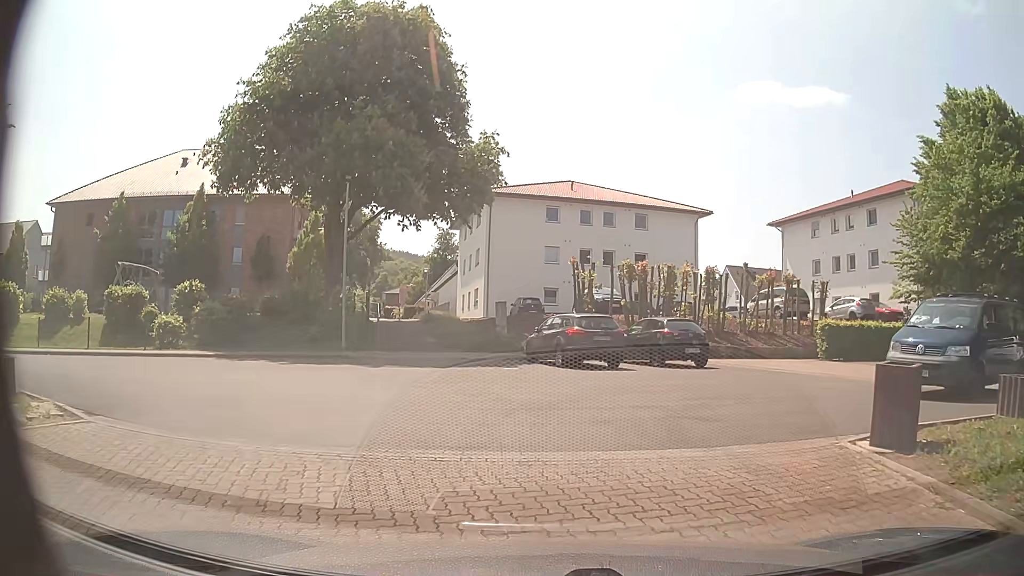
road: service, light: Day
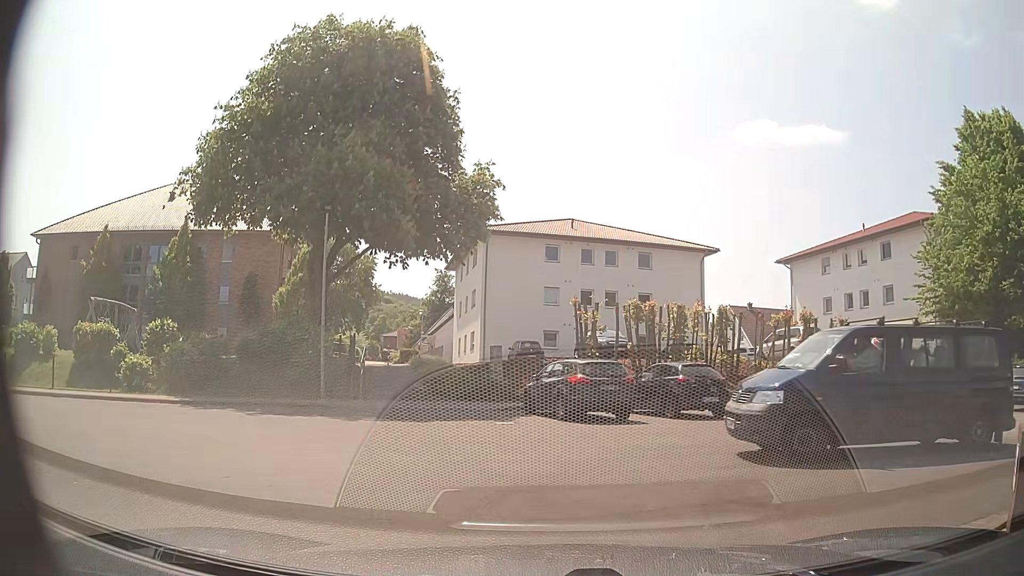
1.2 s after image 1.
(-0.1, +2.0) m; -2°
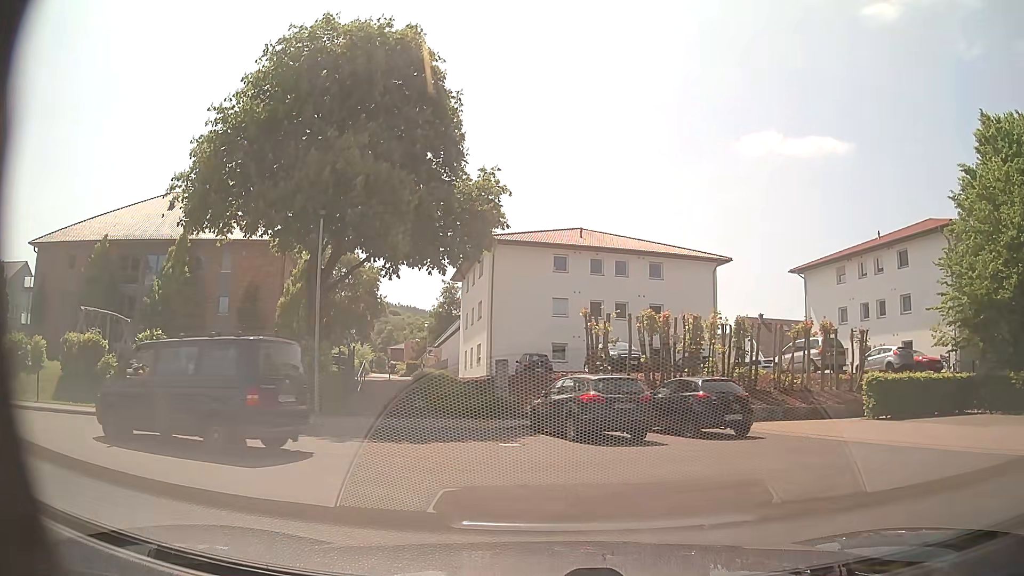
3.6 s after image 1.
(0.0, +1.5) m; +1°
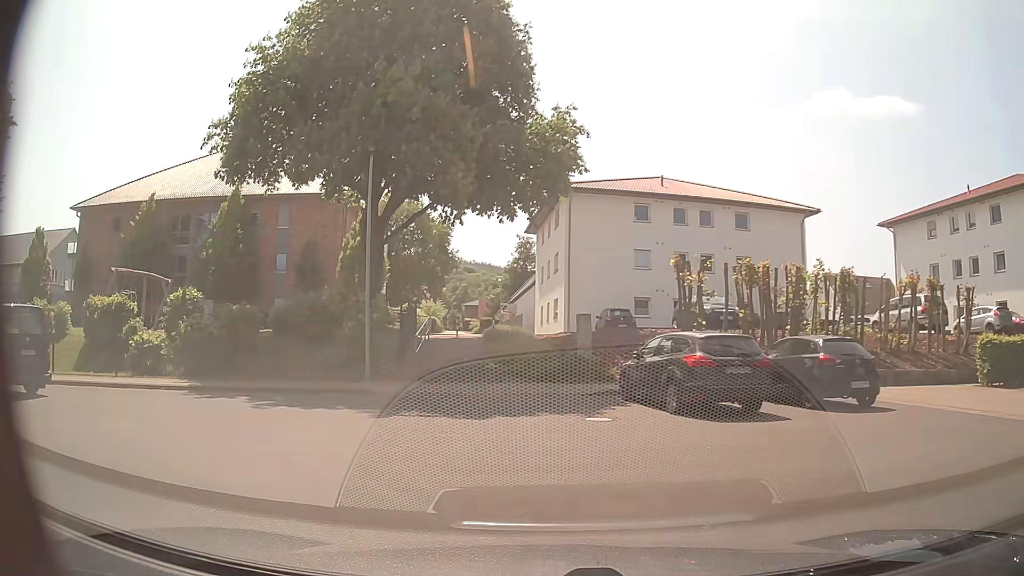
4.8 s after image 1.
(-0.2, +2.9) m; -6°
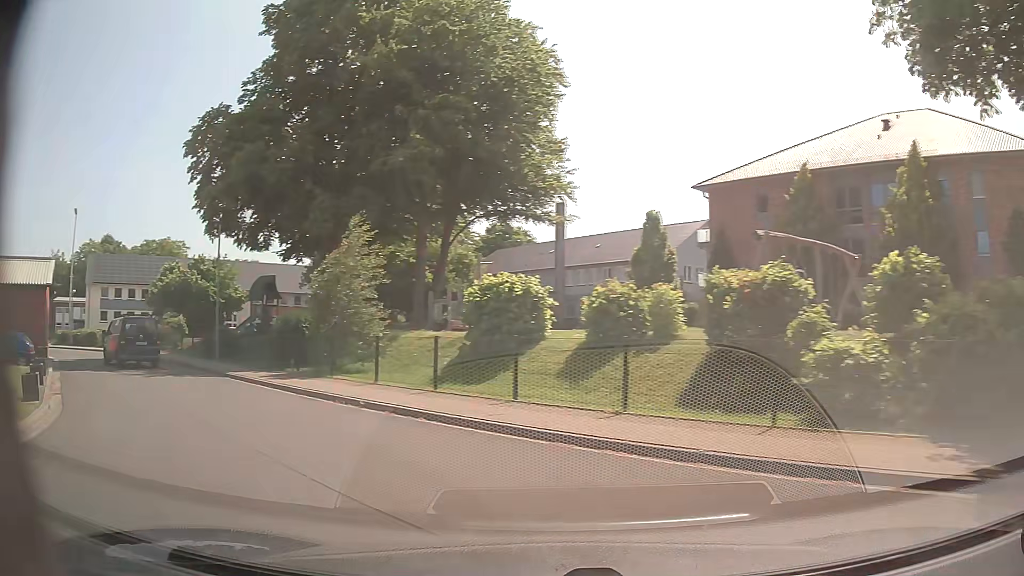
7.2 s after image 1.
(-5.1, +9.8) m; -57°
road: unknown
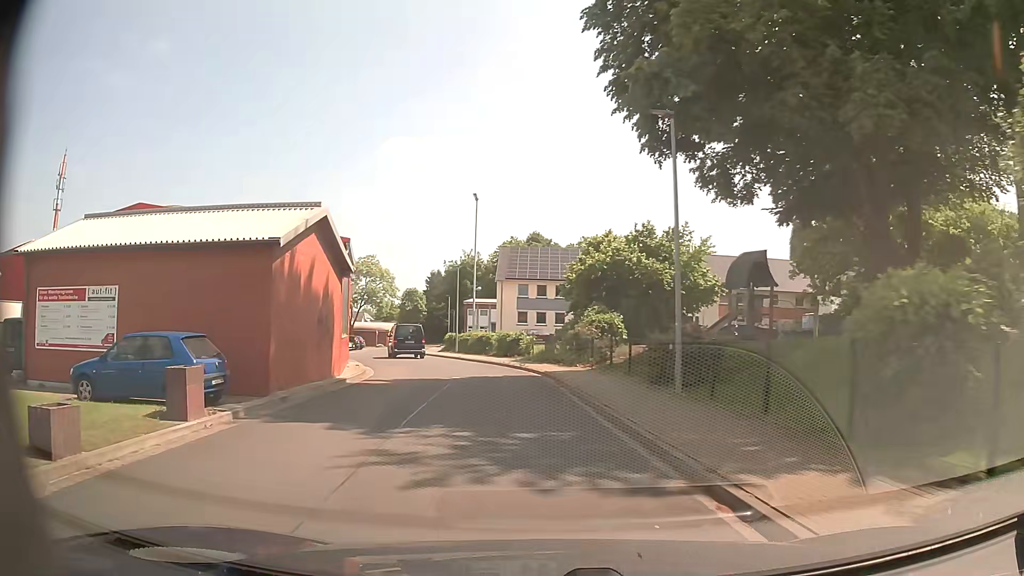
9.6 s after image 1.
(-6.6, +14.4) m; -40°
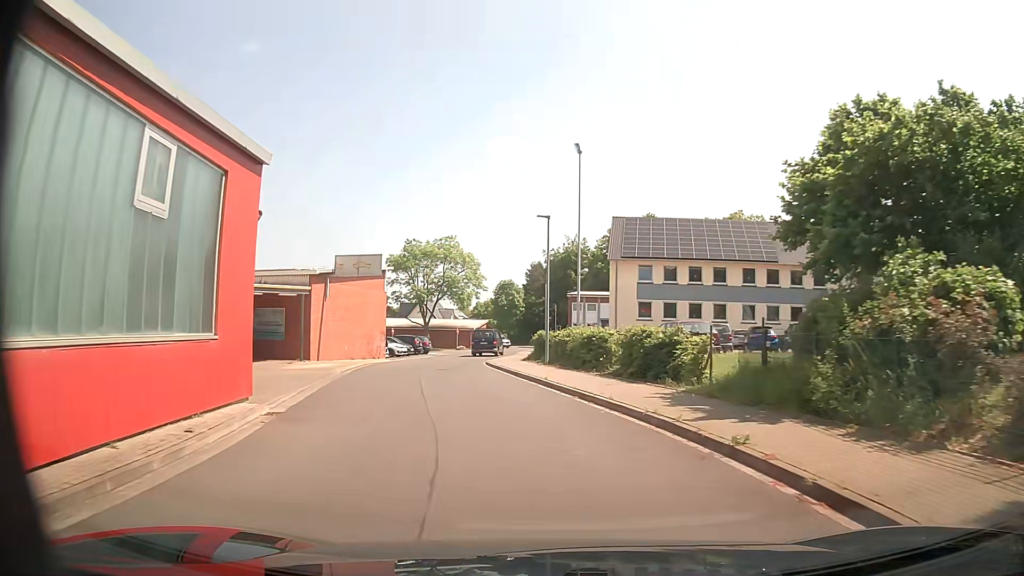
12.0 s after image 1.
(-1.8, +19.5) m; -10°
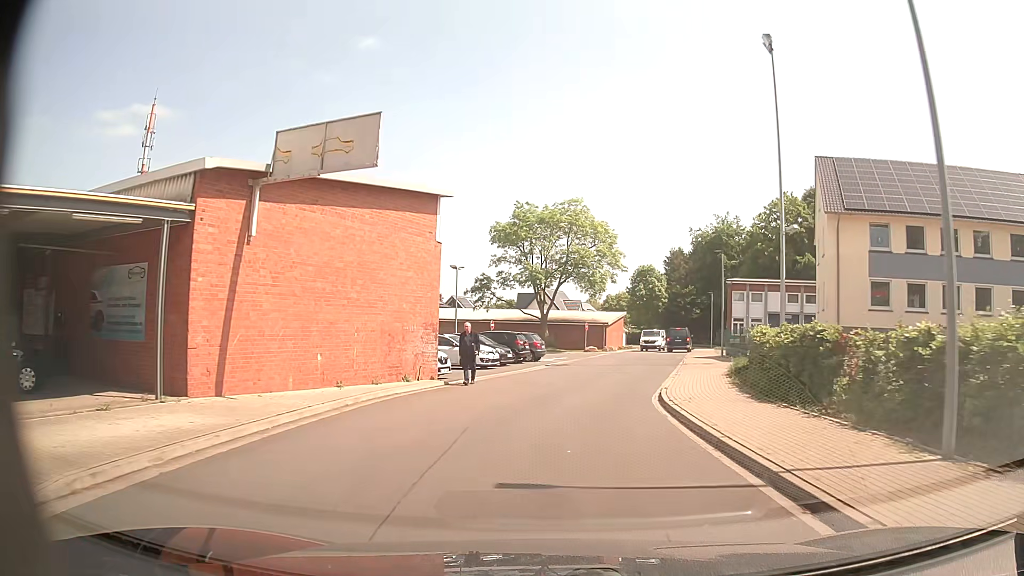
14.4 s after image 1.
(-2.1, +20.9) m; -10°
(0, +10) (+1, +20) (+4, +30) (+6, +39) (+8, +49) (+11, +59) (+13, +69) (+14, +78) (+11, +88) (+5, +96) m
